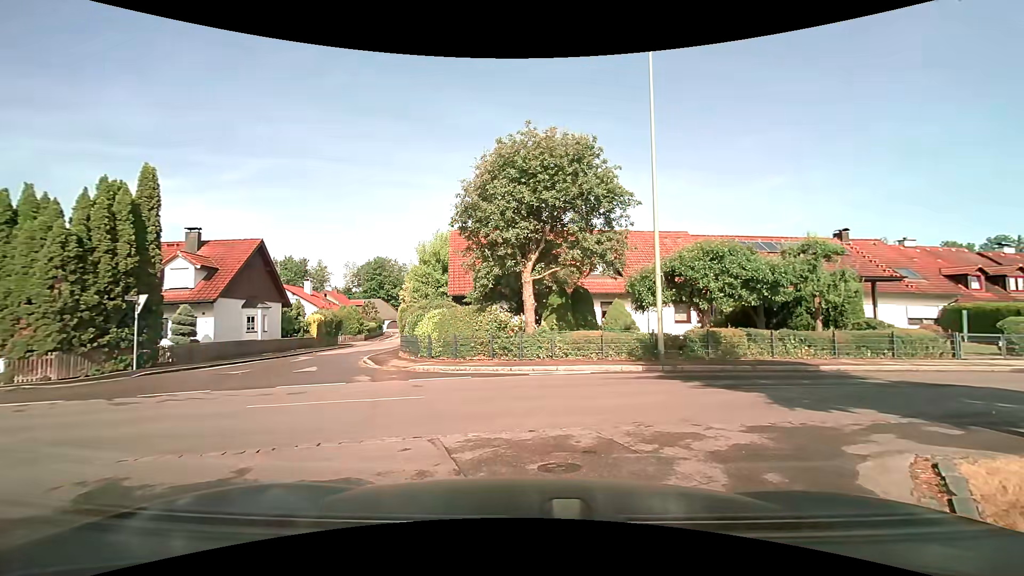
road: residential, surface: asphalt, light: Day
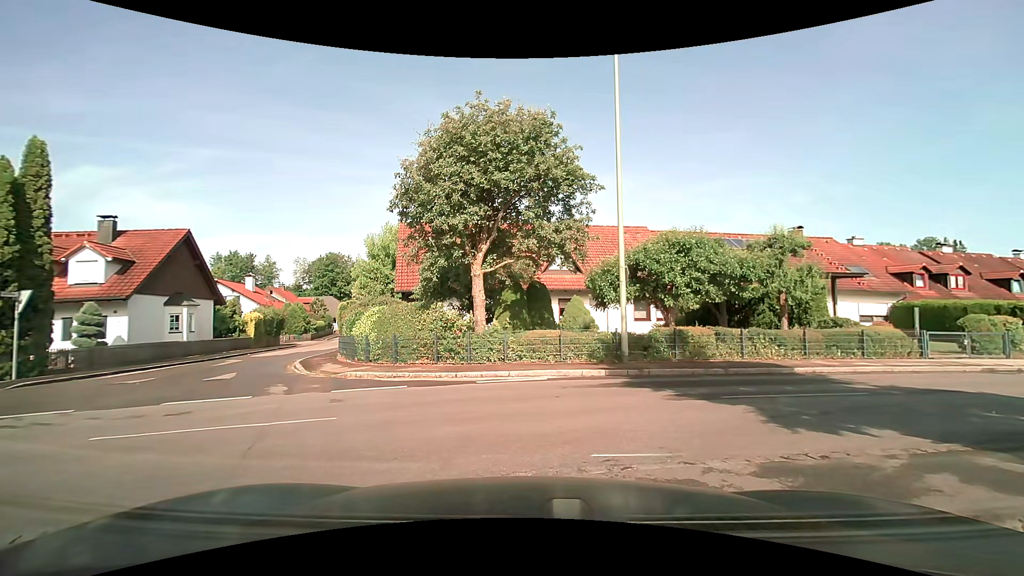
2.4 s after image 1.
(+0.1, +1.8) m; +4°
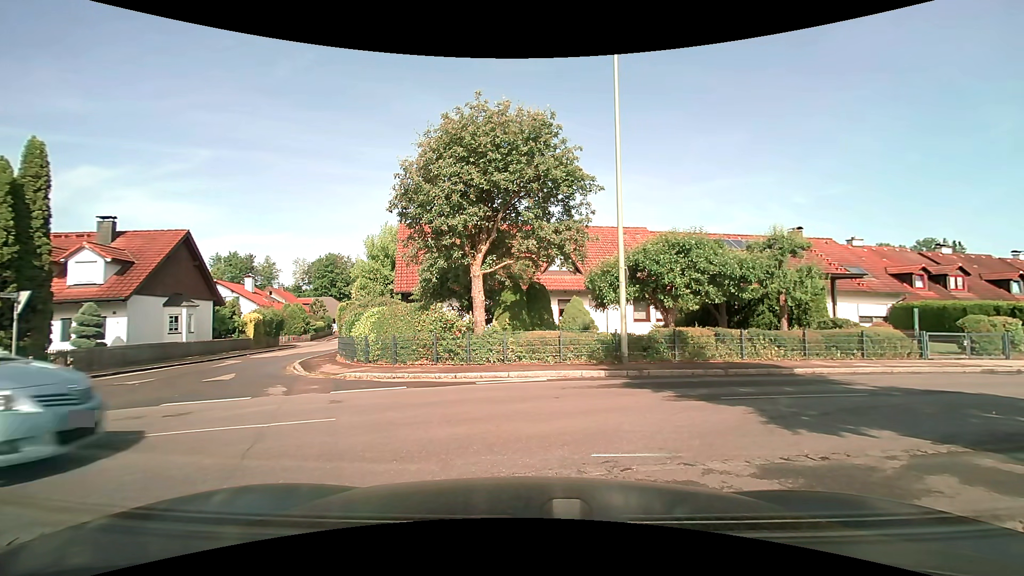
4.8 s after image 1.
(0.0, 0.0) m; 0°
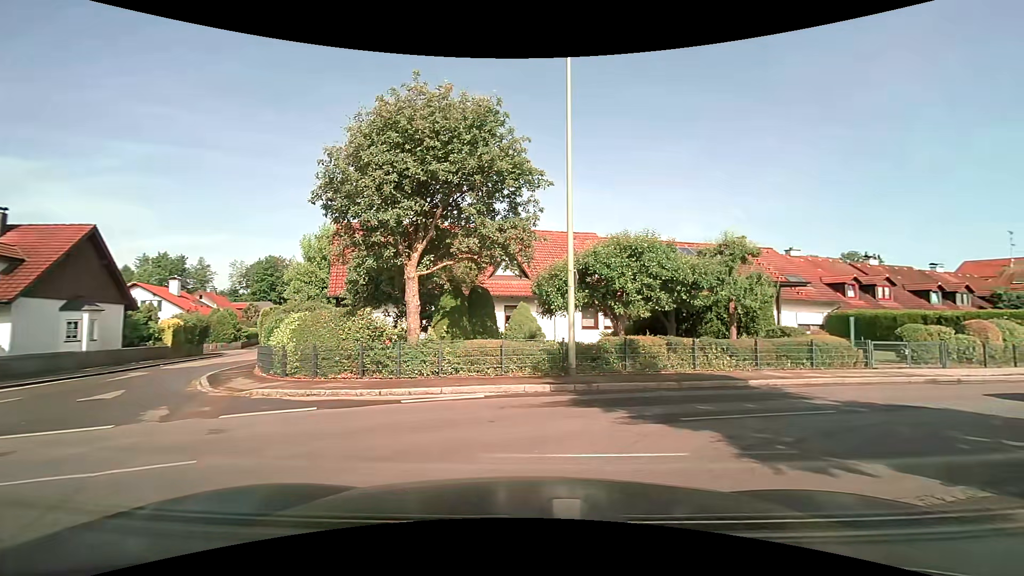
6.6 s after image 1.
(0.0, +1.5) m; +5°
